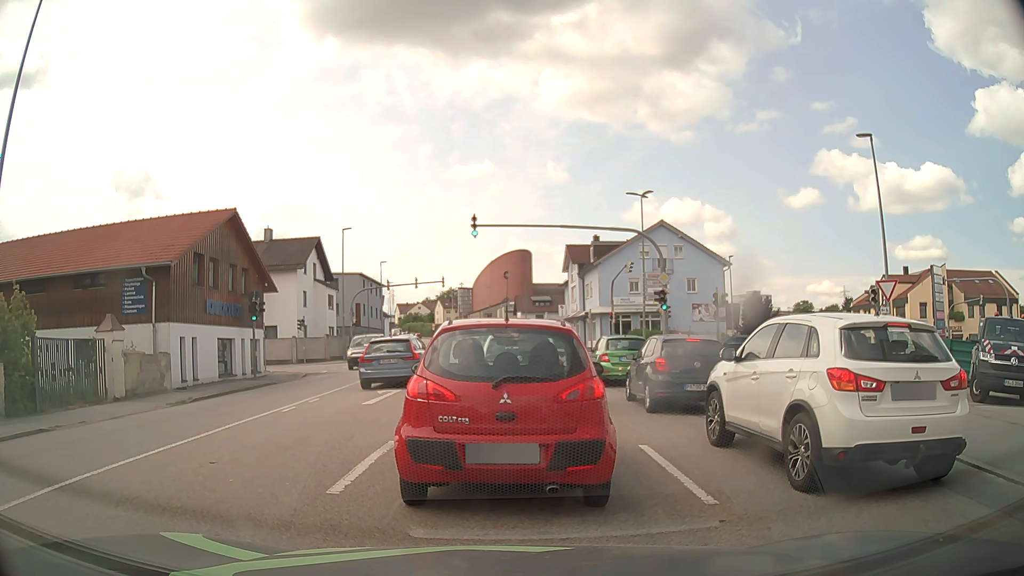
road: tertiary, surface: asphalt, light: Day
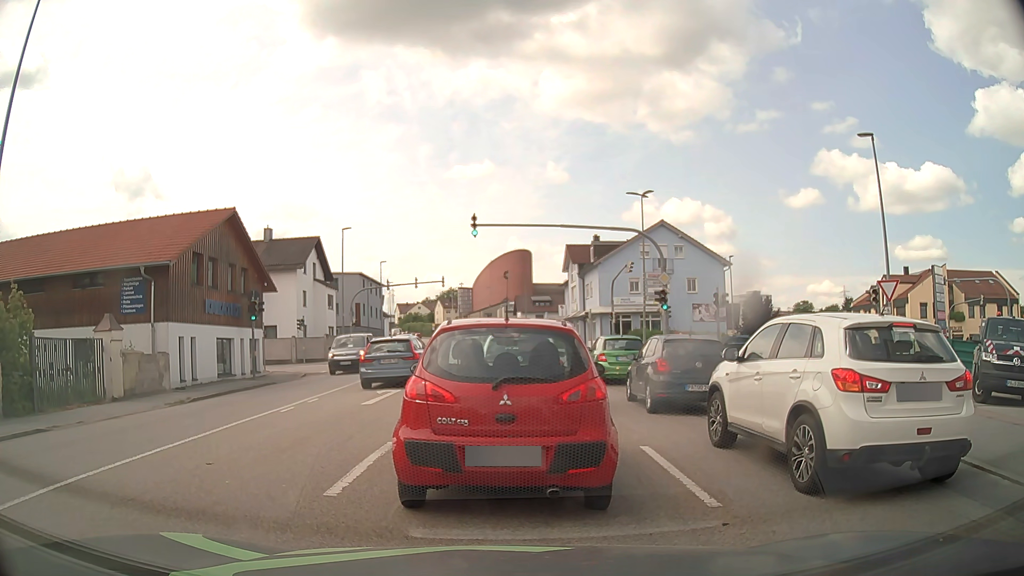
(0.0, +0.1) m; 0°
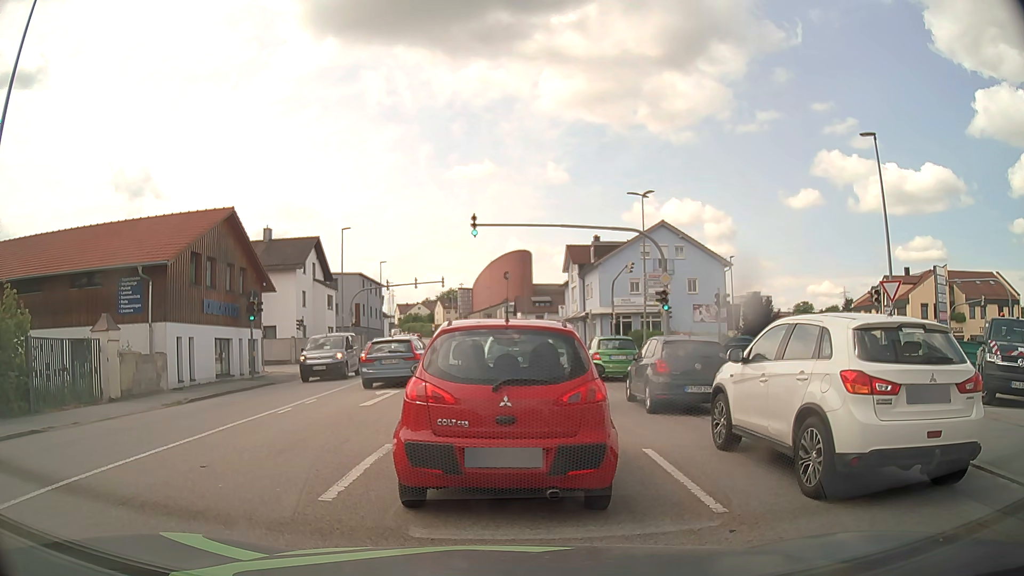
(0.0, +0.2) m; 0°
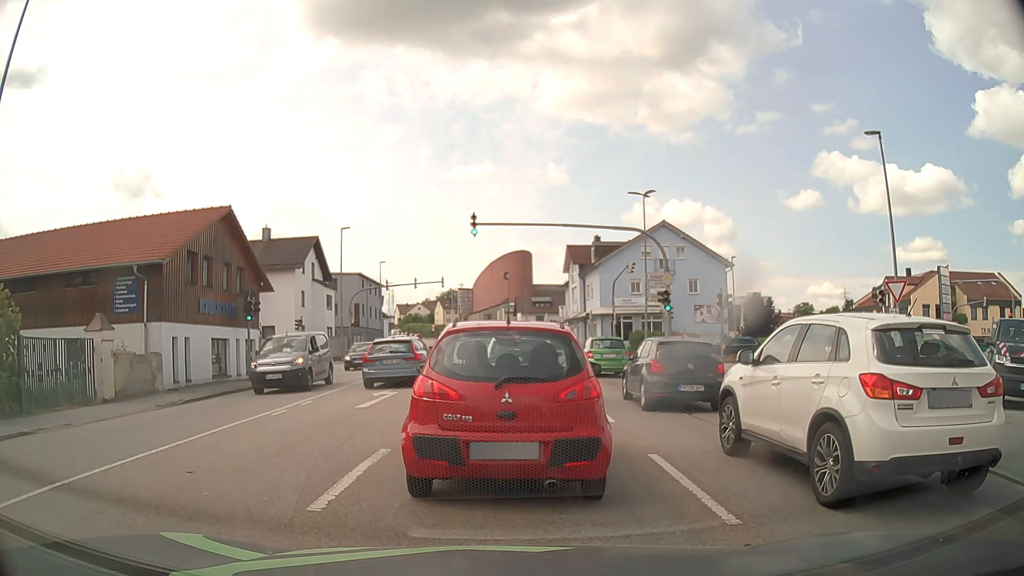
(0.0, +0.4) m; 0°
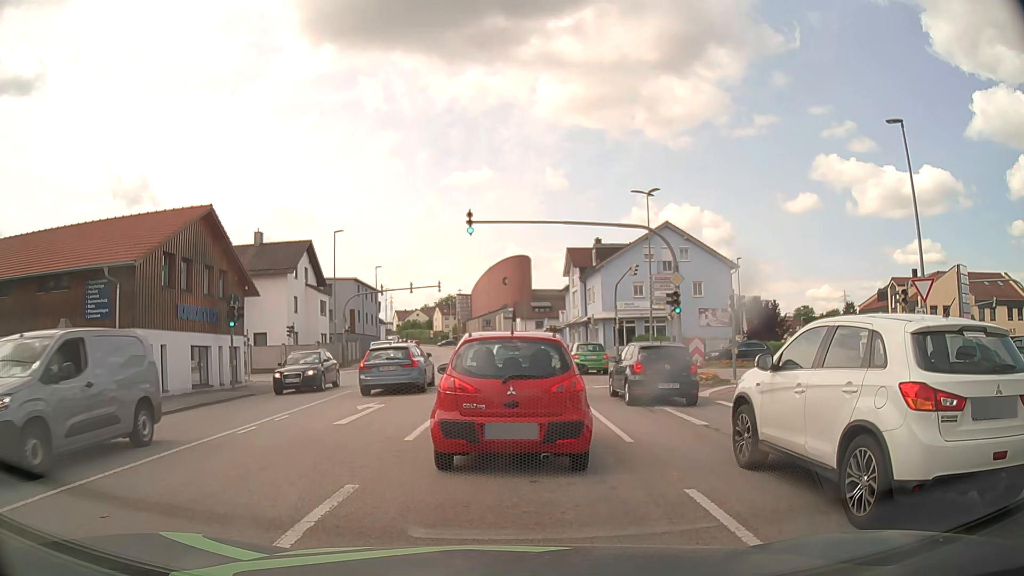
(0.0, +1.9) m; +2°
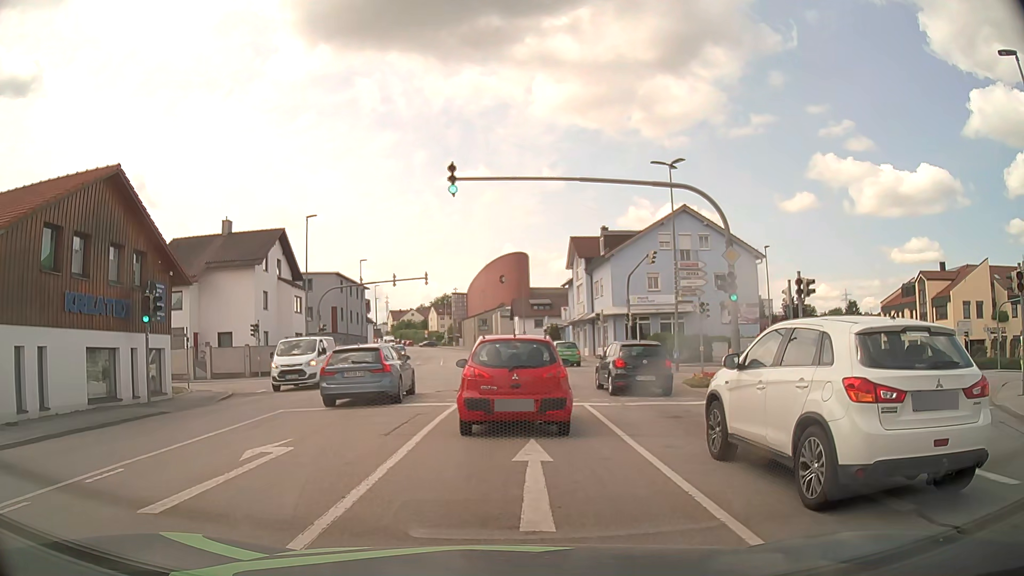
(-0.2, +7.0) m; -1°
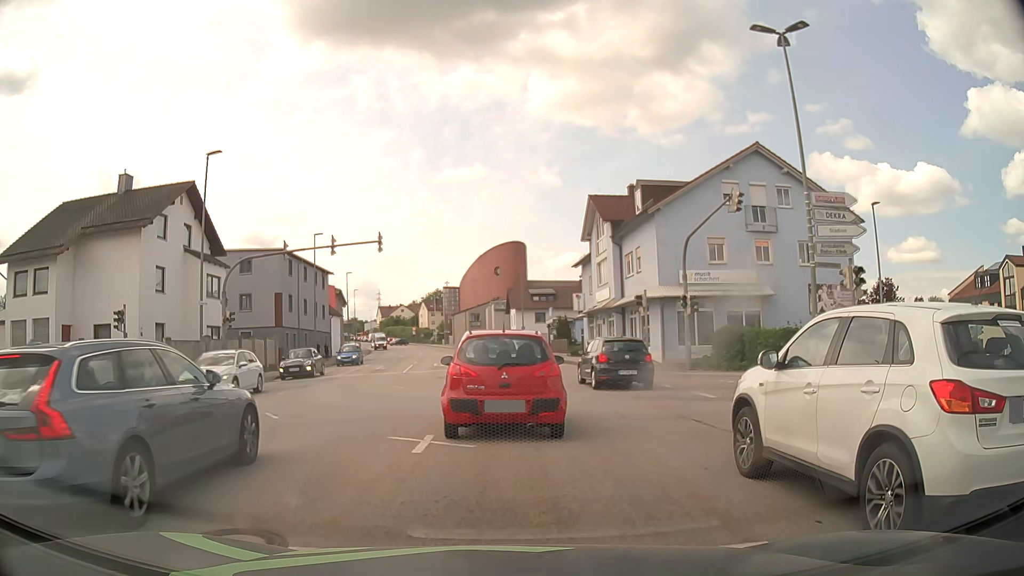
(-0.1, +15.9) m; 0°
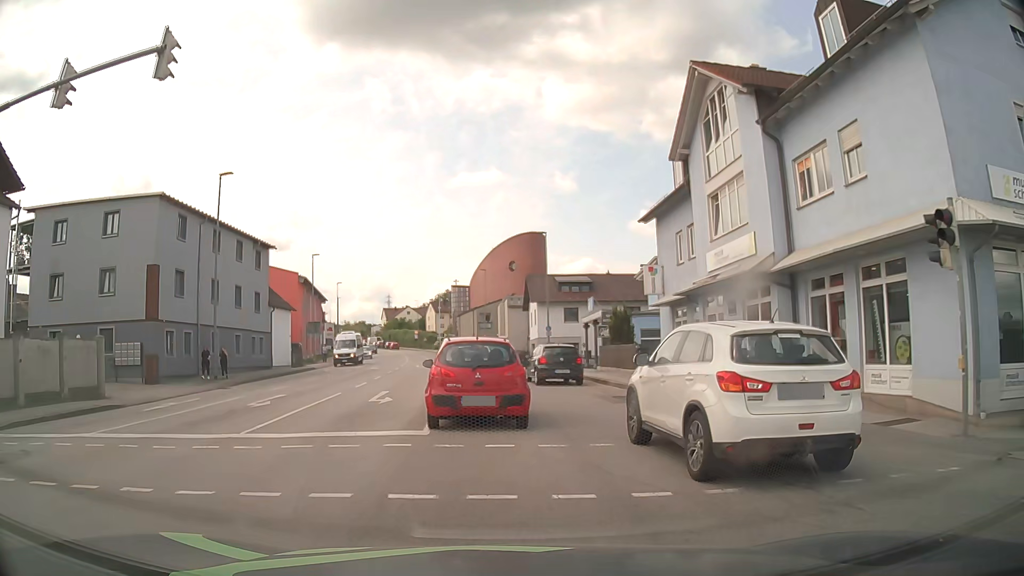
(-0.3, +21.6) m; -1°
(0, +10) (-1, +20) (-1, +30) (-2, +40) (-4, +50) (-5, +60) (-7, +70) (-8, +79) (-10, +89) (-12, +99) m
